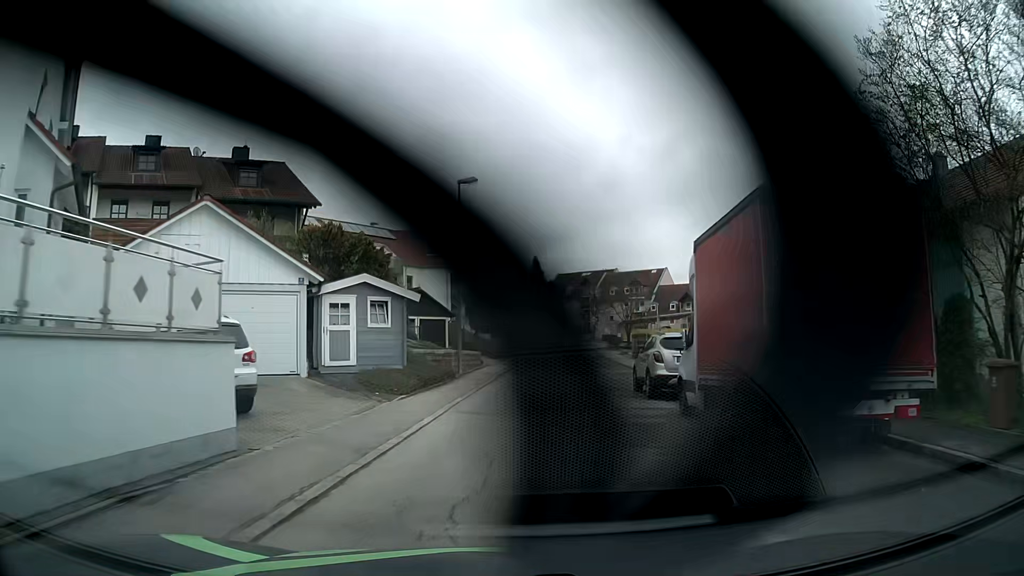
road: residential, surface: asphalt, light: Day
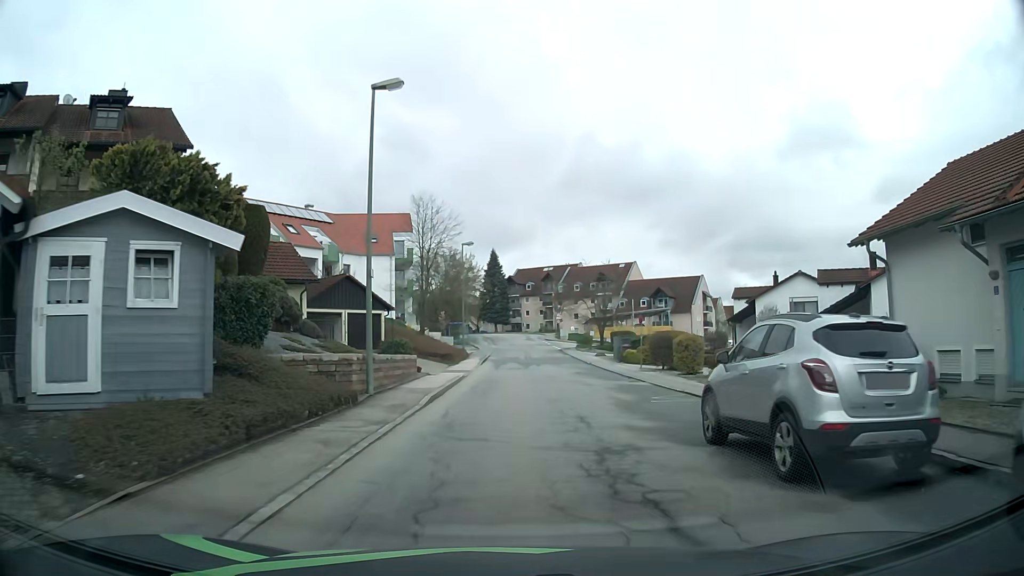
(+0.3, +10.6) m; +3°
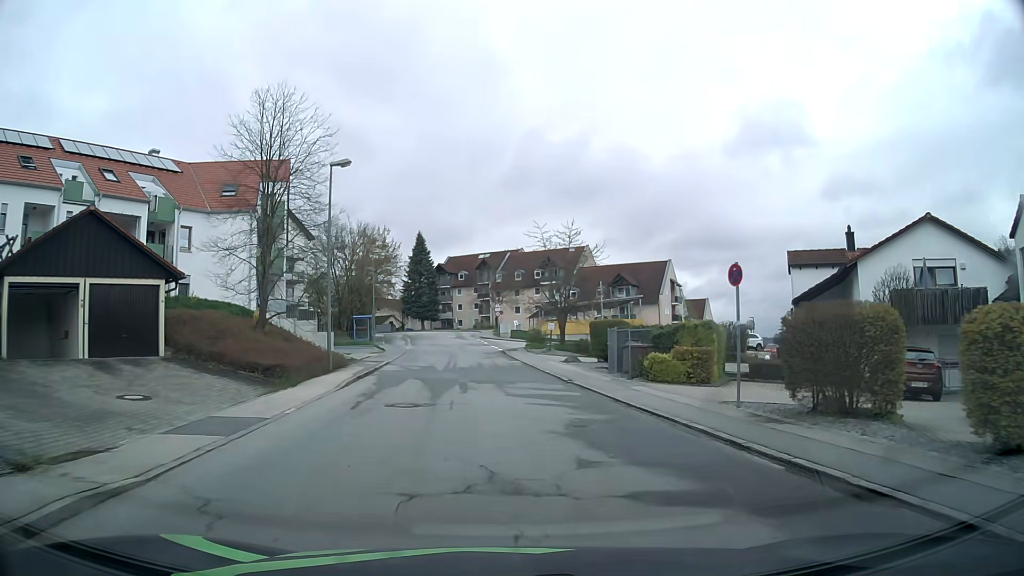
(+1.3, +20.9) m; +6°
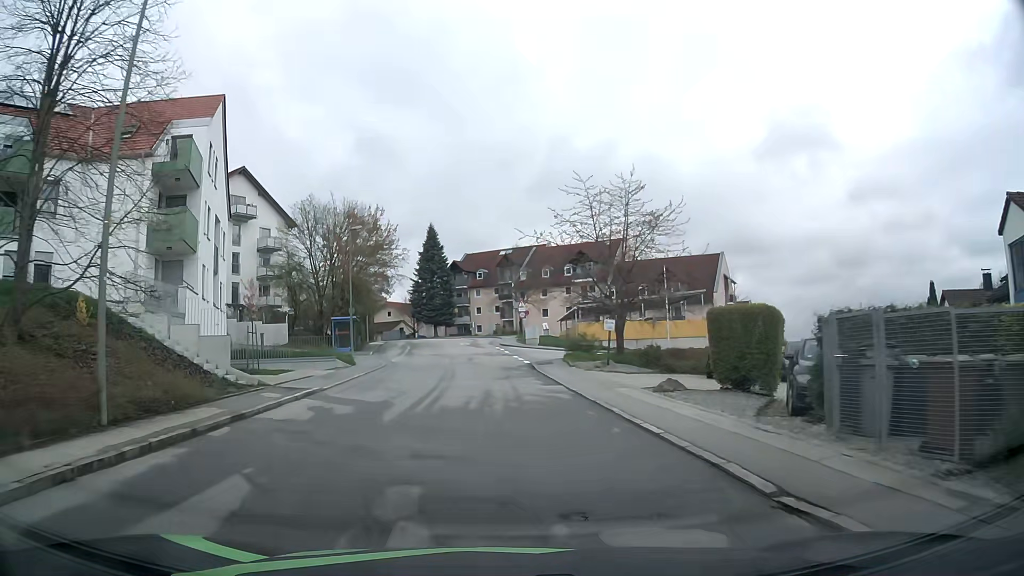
(-0.2, +15.8) m; -2°
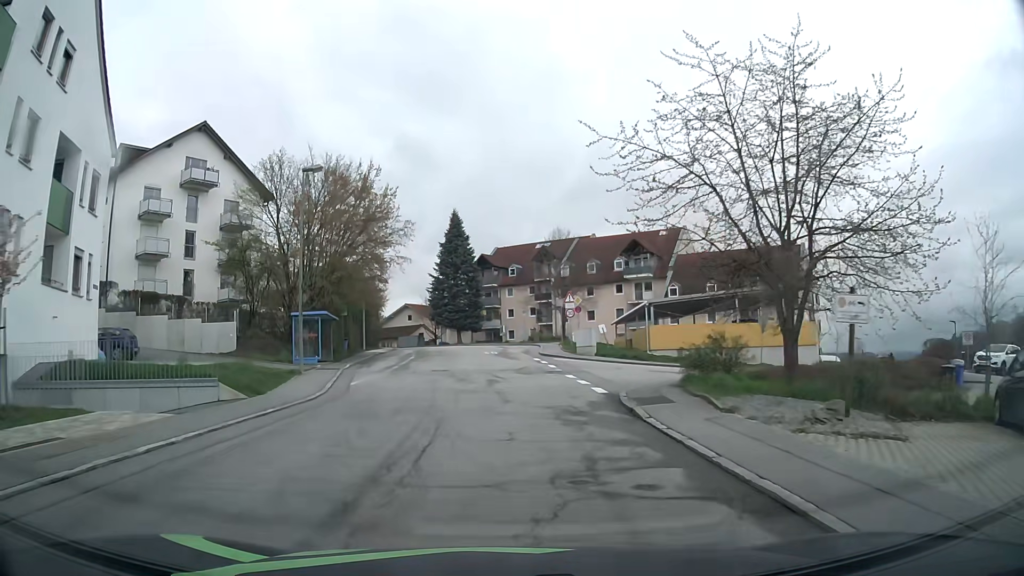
(-0.5, +16.2) m; -3°
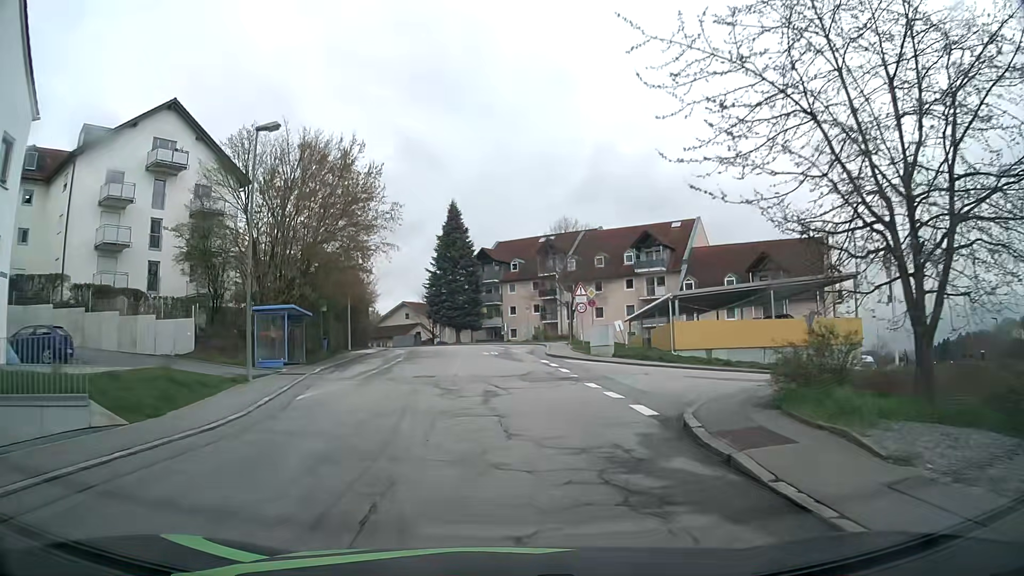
(0.0, +5.4) m; 0°
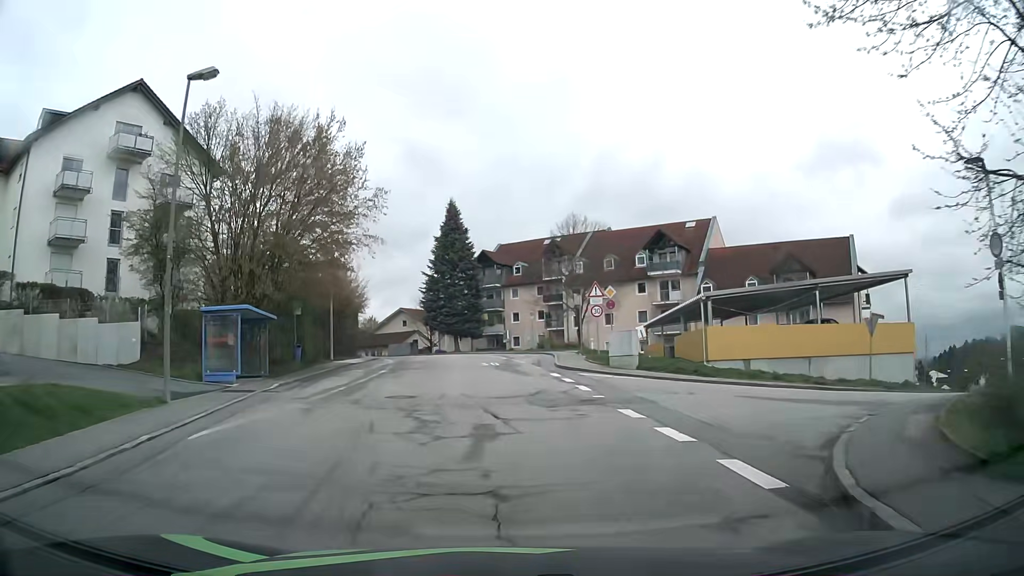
(0.0, +5.3) m; -1°
